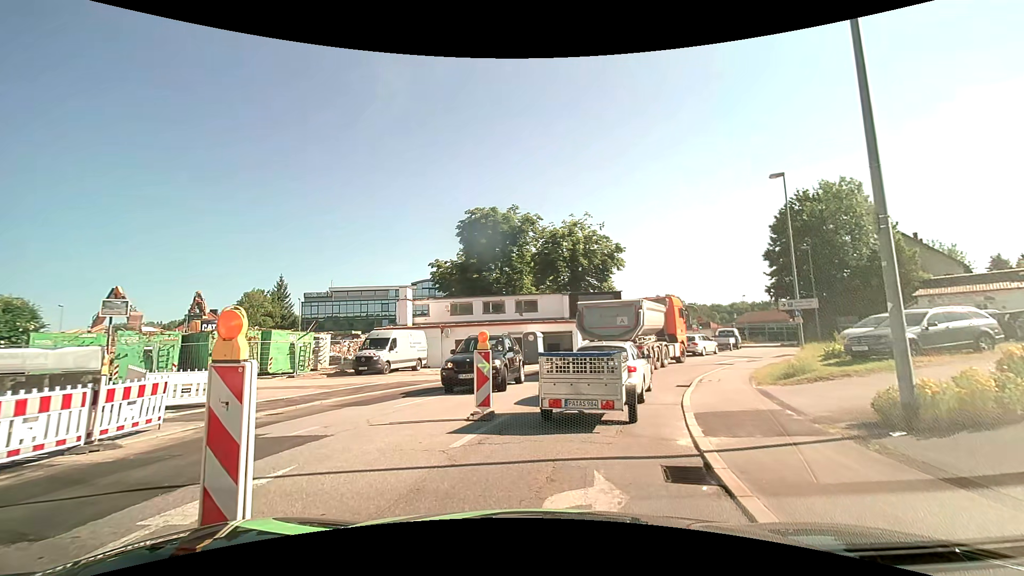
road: tertiary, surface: asphalt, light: Day
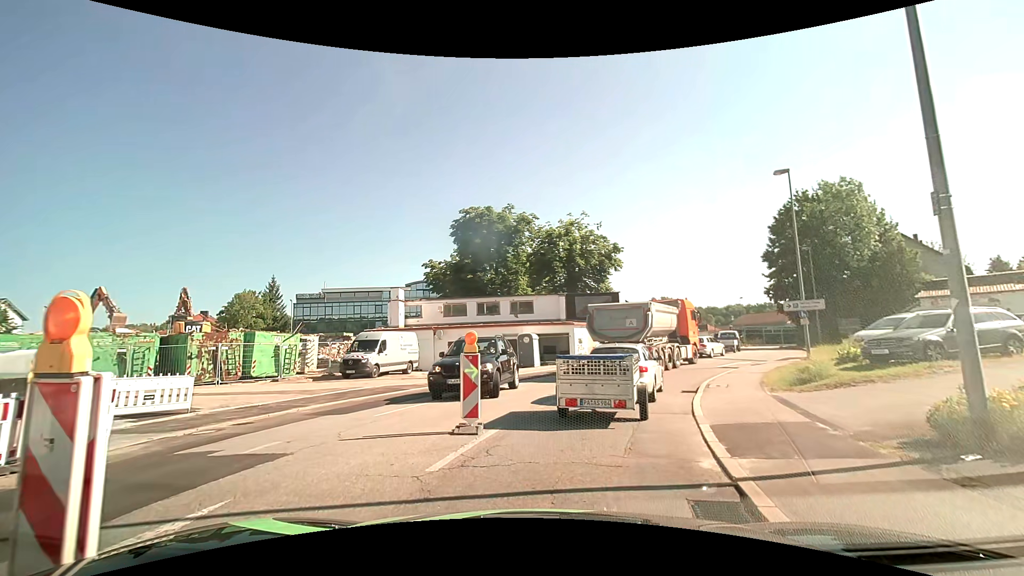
(0.0, +1.2) m; +2°
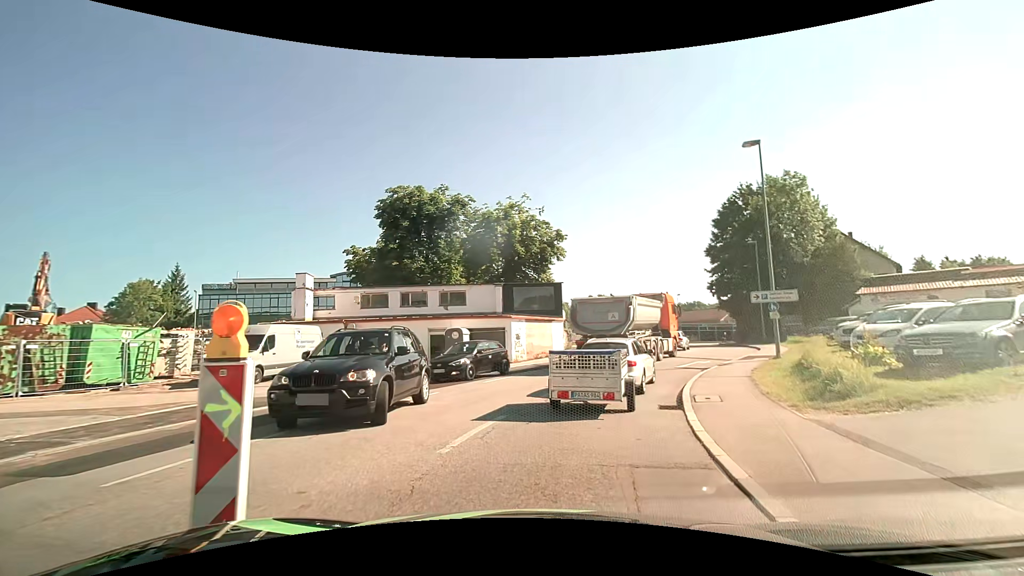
(+0.2, +5.1) m; +5°
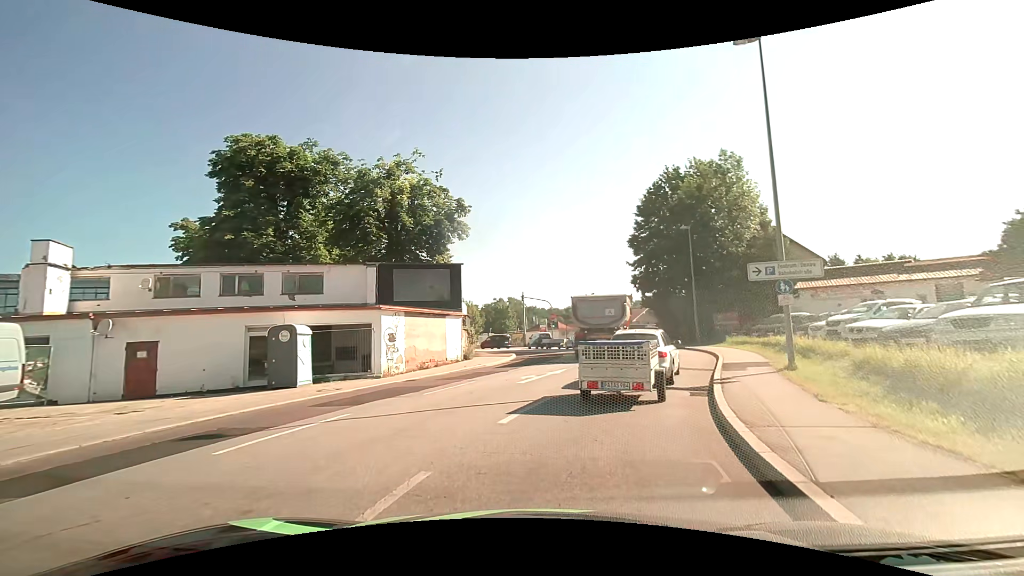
(+1.1, +10.0) m; +12°
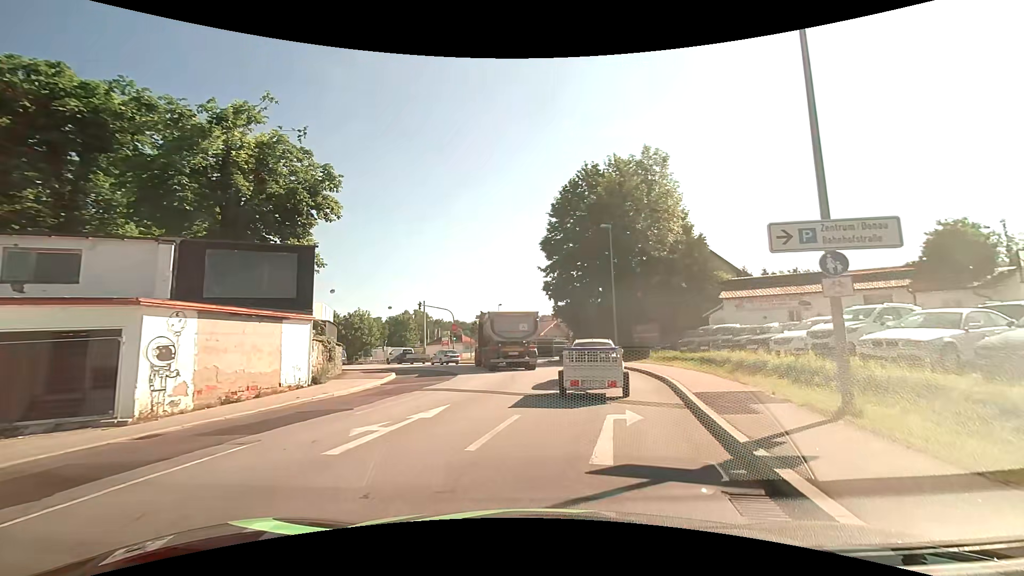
(+0.5, +7.5) m; +9°
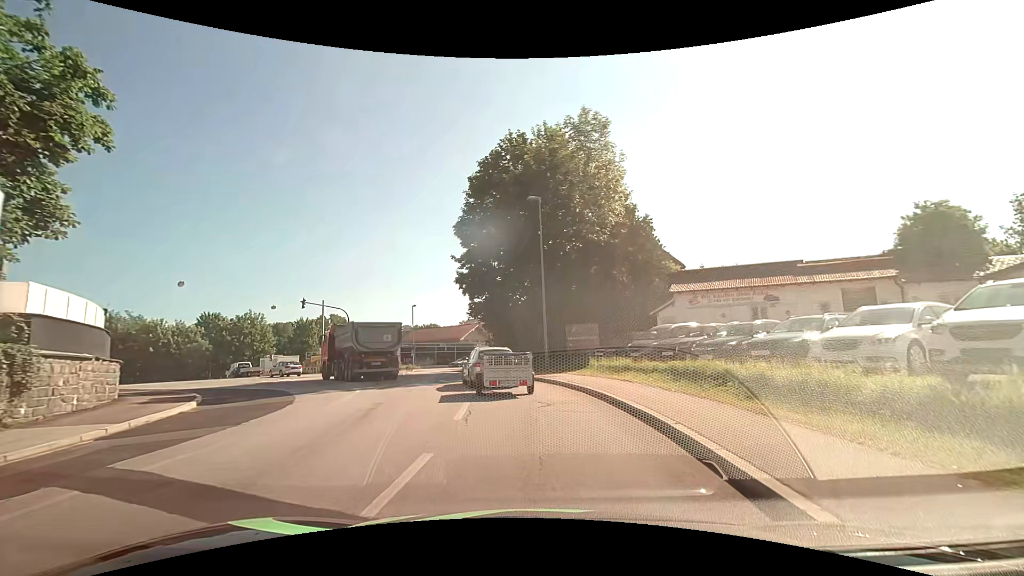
(+0.9, +8.9) m; +10°
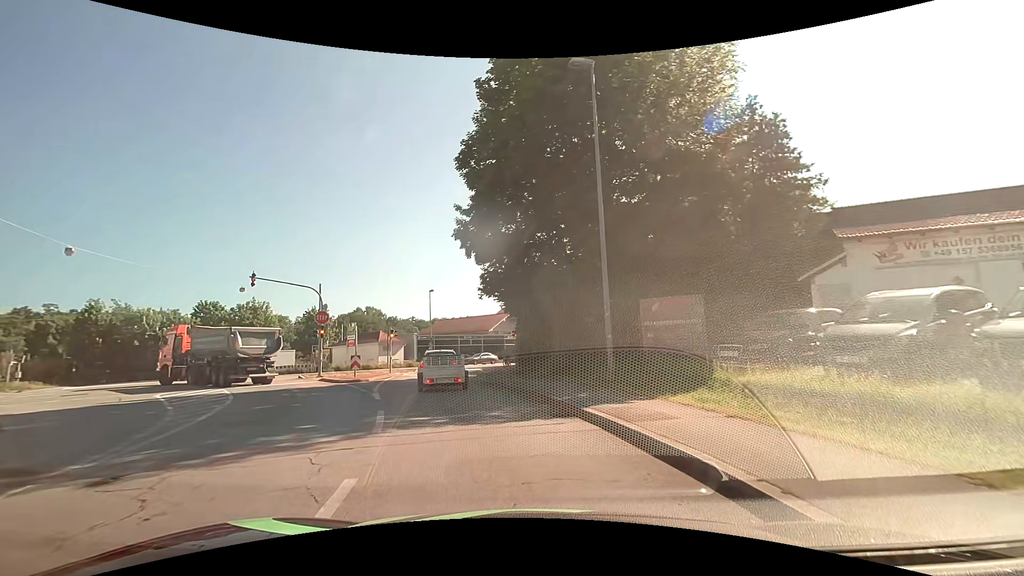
(-0.2, +13.5) m; -4°
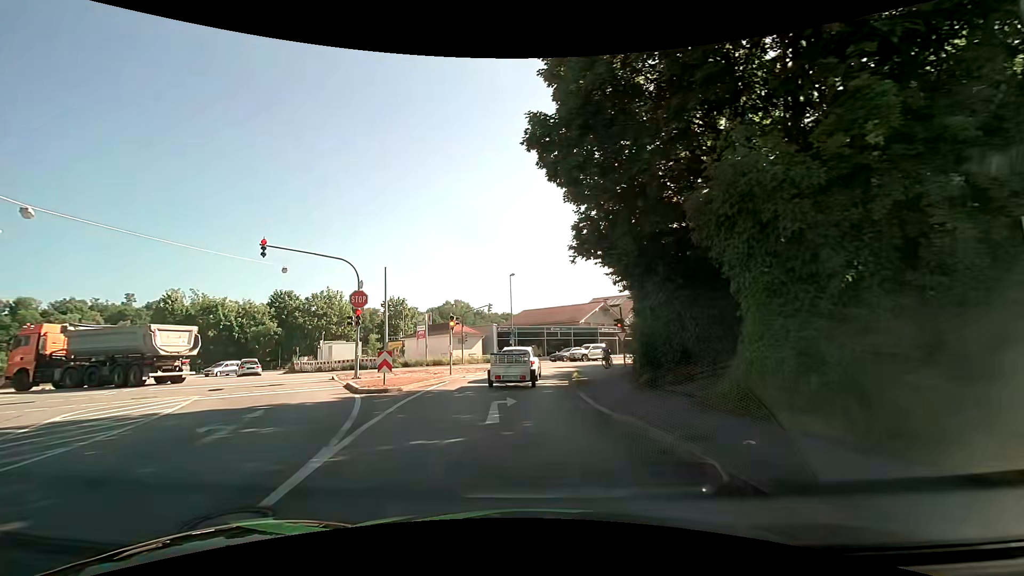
(-0.9, +9.9) m; -11°
